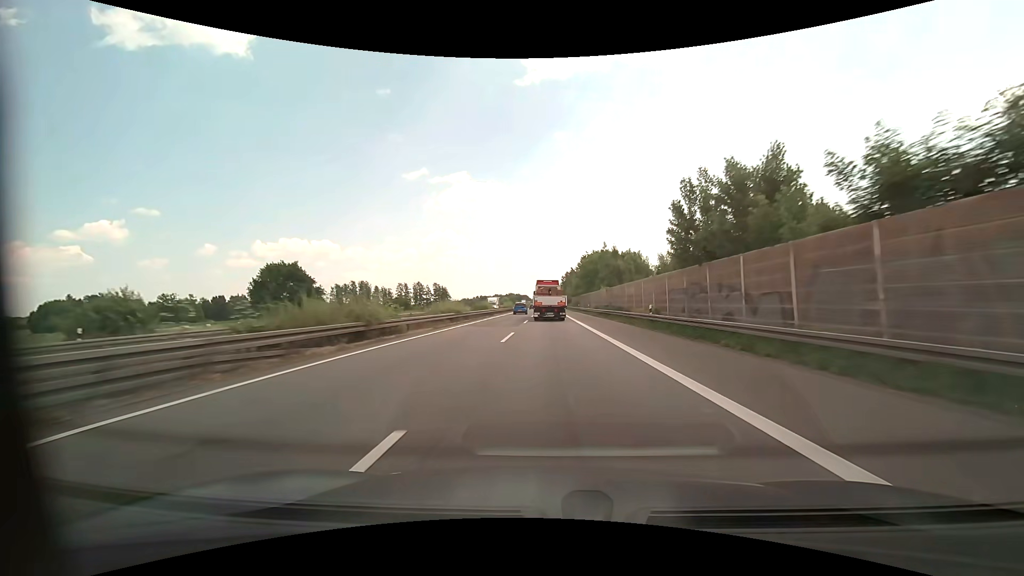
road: motorway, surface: asphalt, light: Day
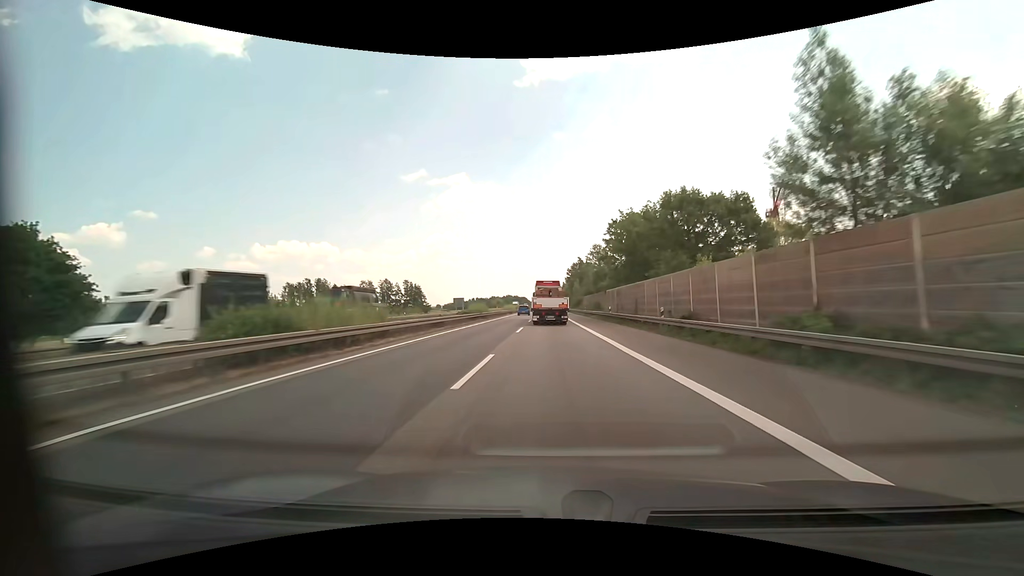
(0.0, +45.3) m; 0°
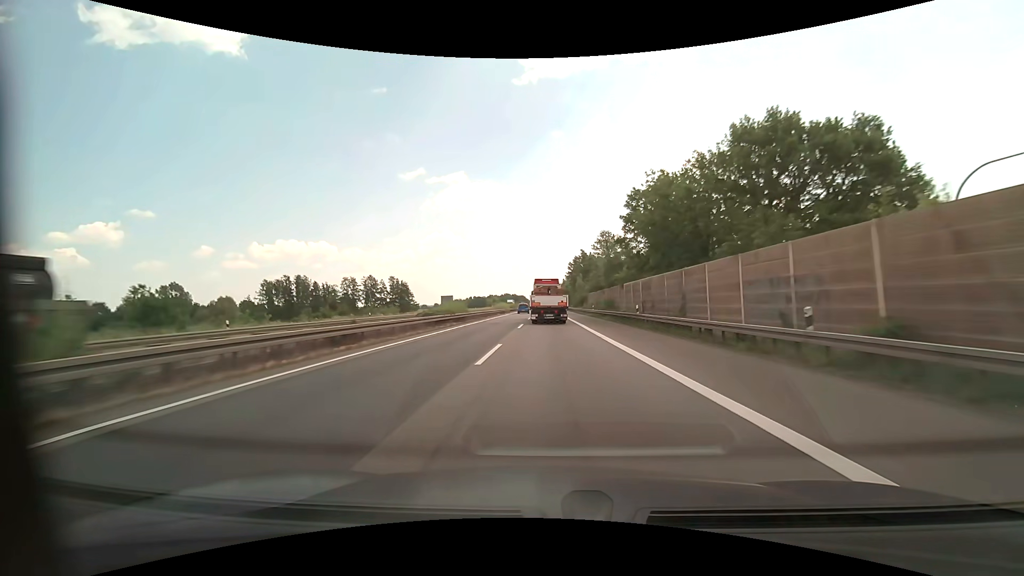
(0.0, +14.9) m; 0°
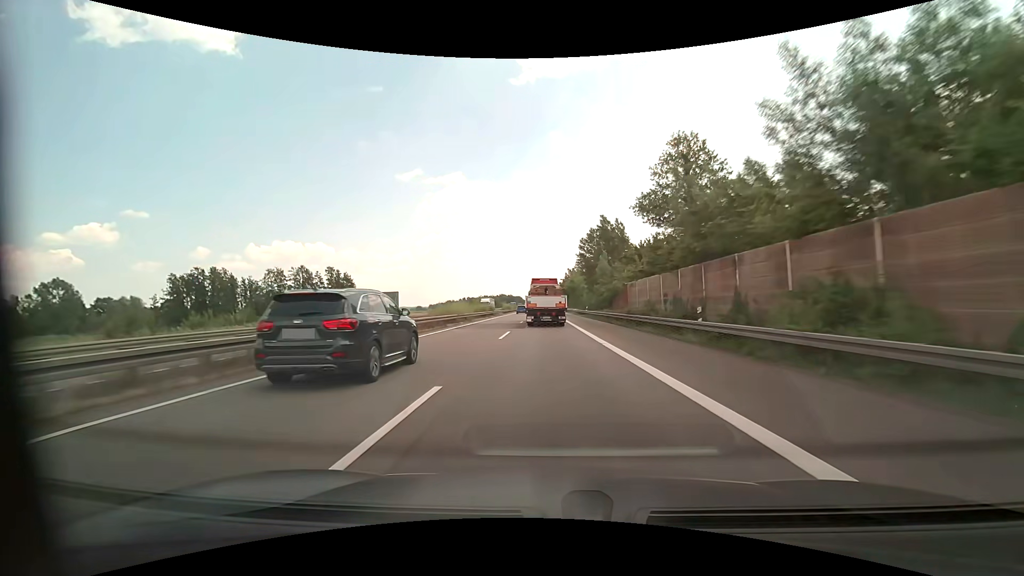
(+0.1, +44.6) m; 0°
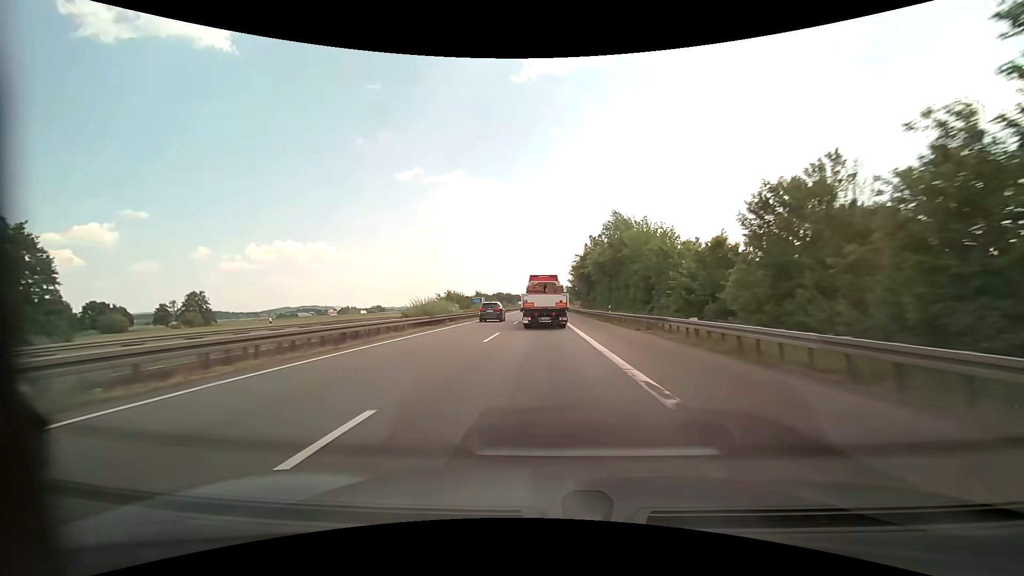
(-0.2, +73.7) m; 0°
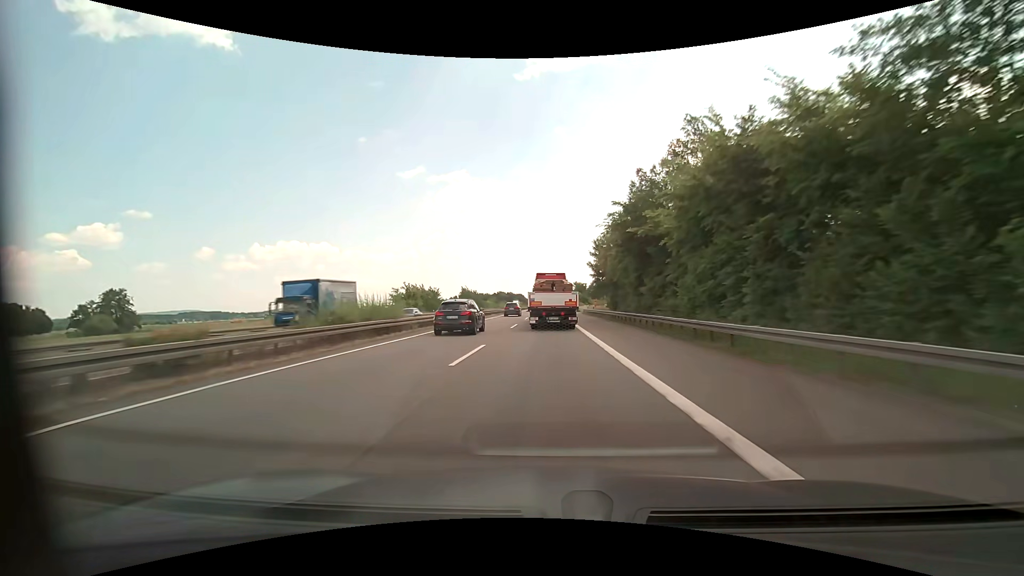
(-0.1, +43.5) m; 0°
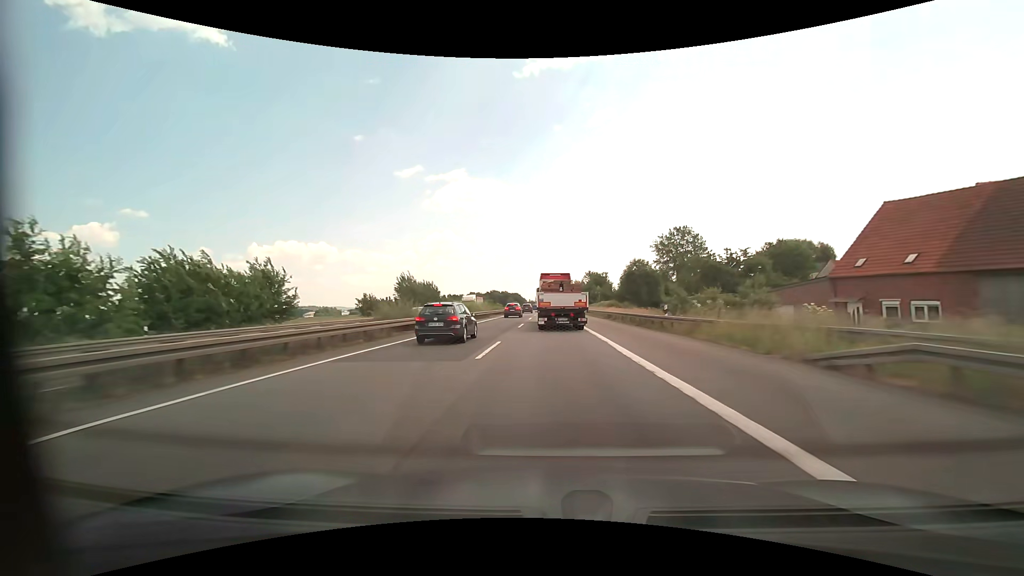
(+0.1, +70.3) m; 0°
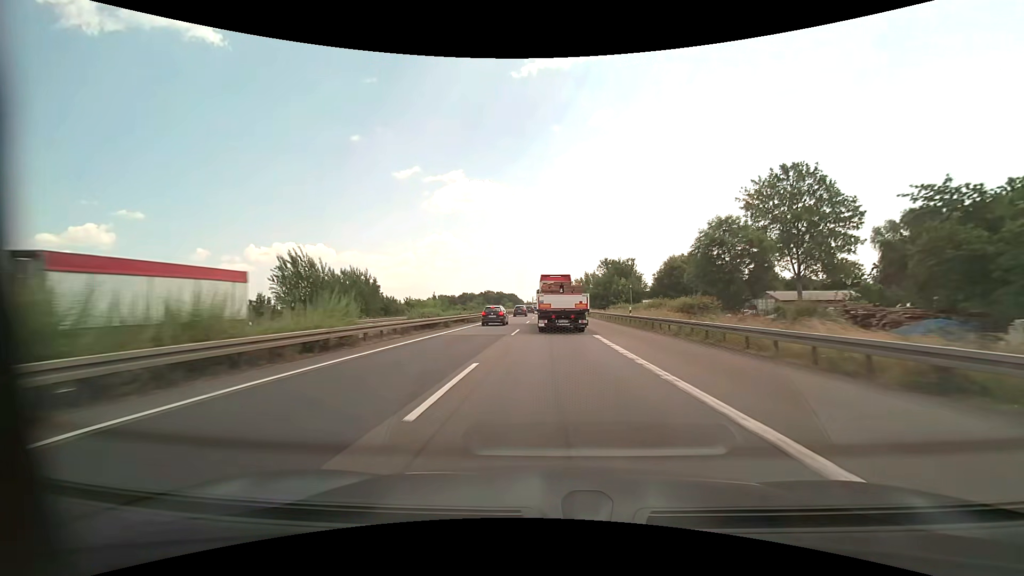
(+0.1, +42.4) m; 0°
(0, +10) (0, +20) (0, +30) (0, +40) (0, +50) (0, +60) (0, +70) (0, +80) (0, +90) (0, +100) m
